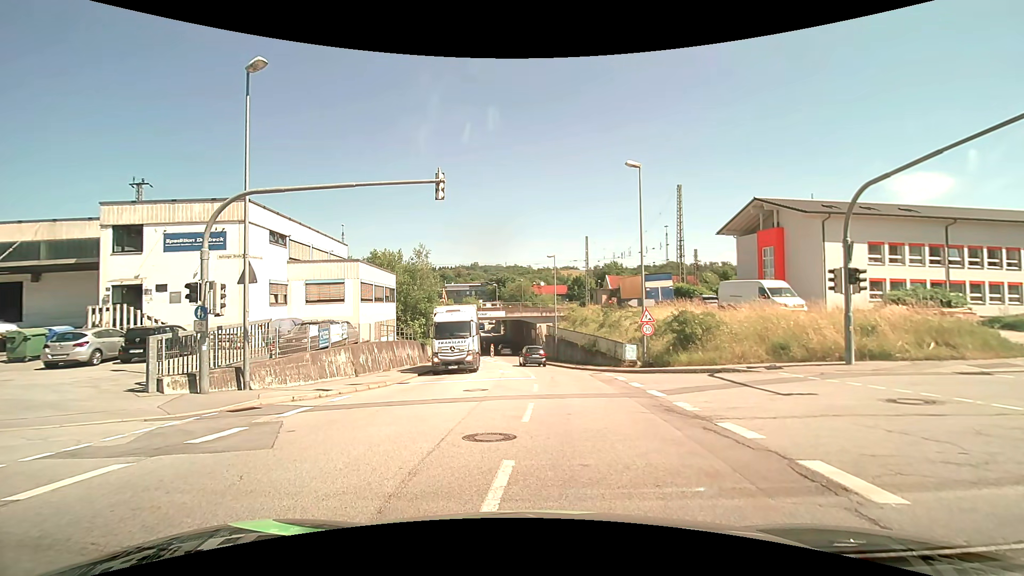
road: tertiary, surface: asphalt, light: Day
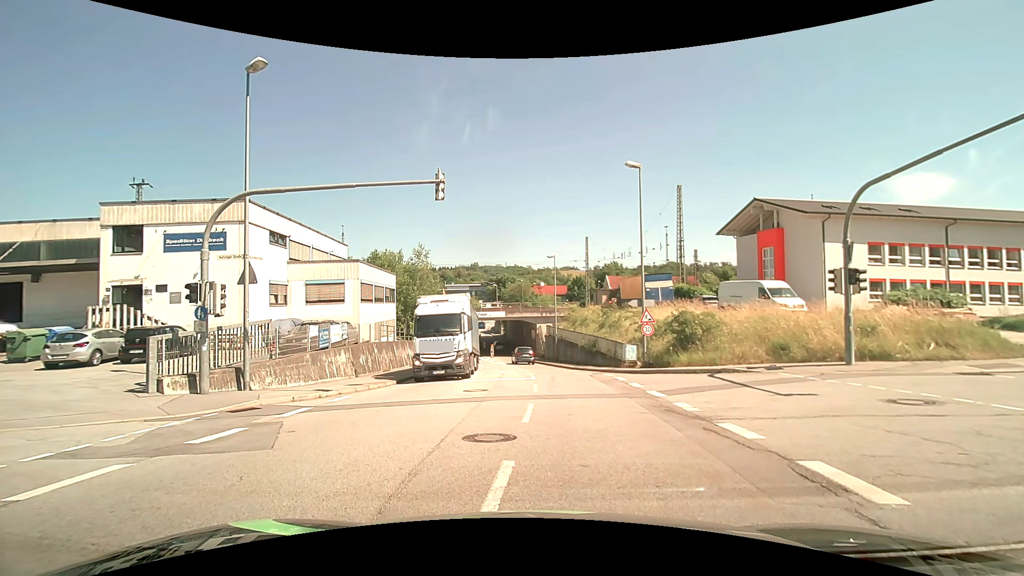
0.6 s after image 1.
(0.0, 0.0) m; 0°
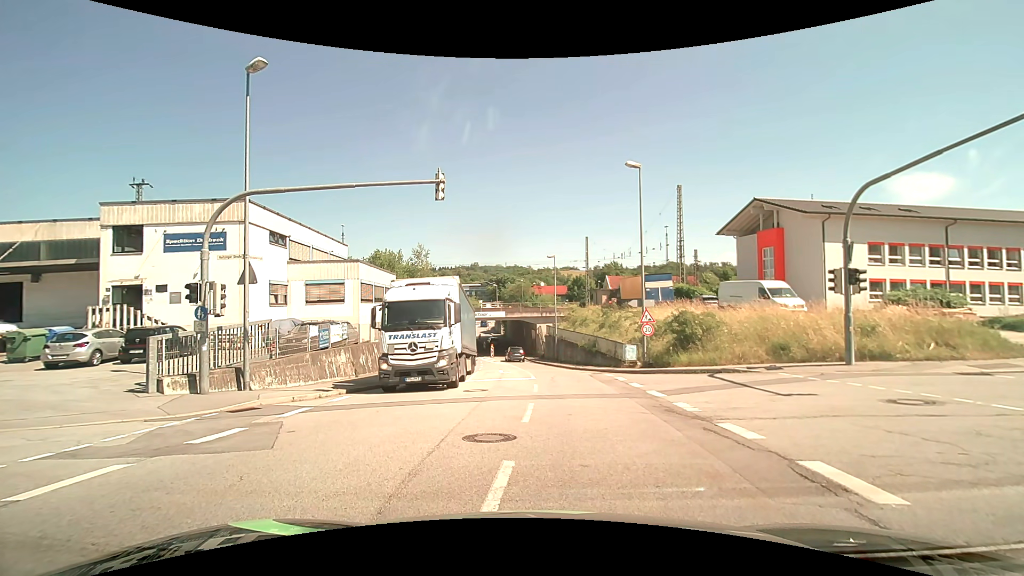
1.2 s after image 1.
(0.0, 0.0) m; 0°
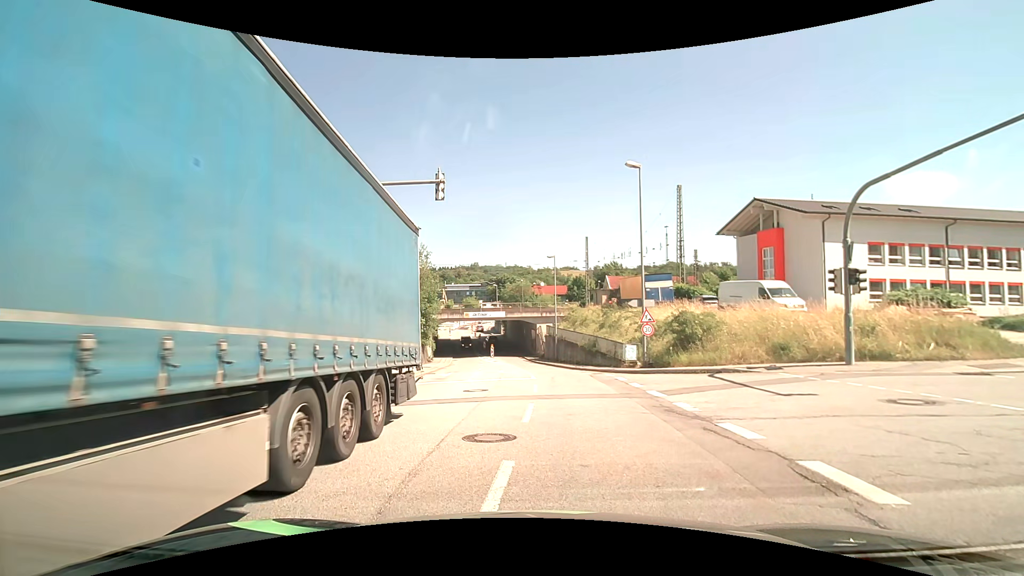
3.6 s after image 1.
(0.0, 0.0) m; 0°
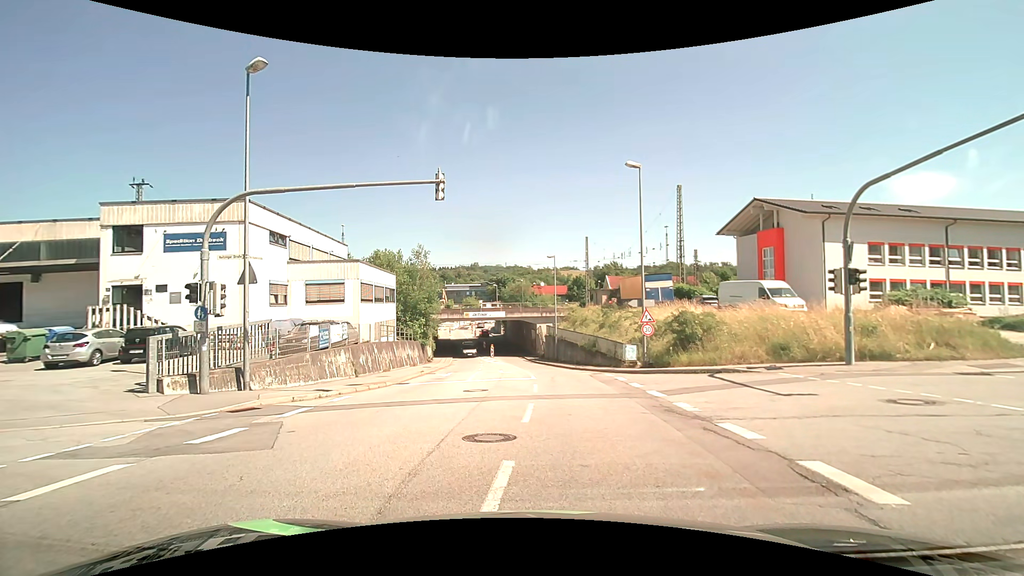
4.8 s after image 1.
(0.0, 0.0) m; 0°
